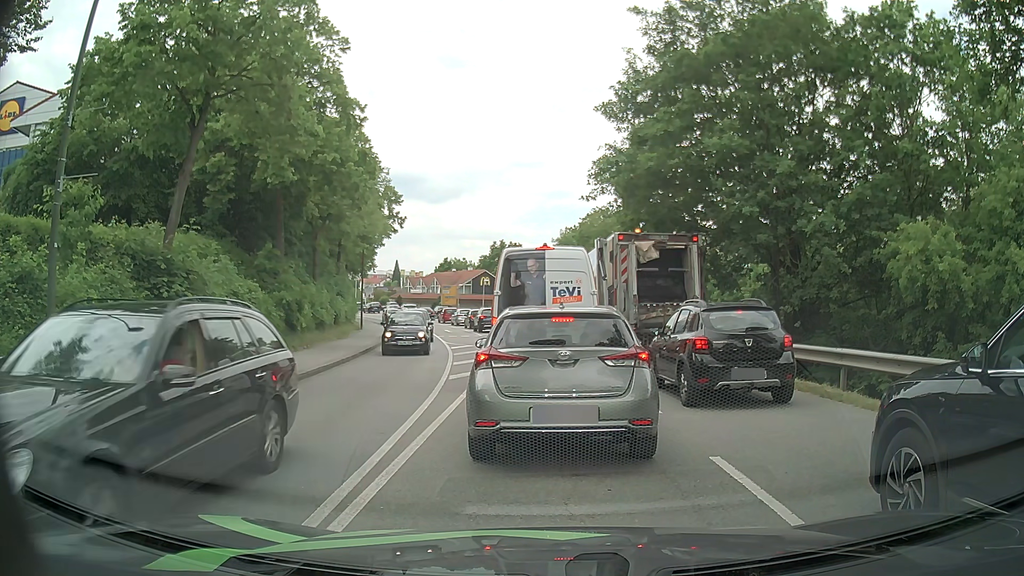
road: tertiary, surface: asphalt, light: Day
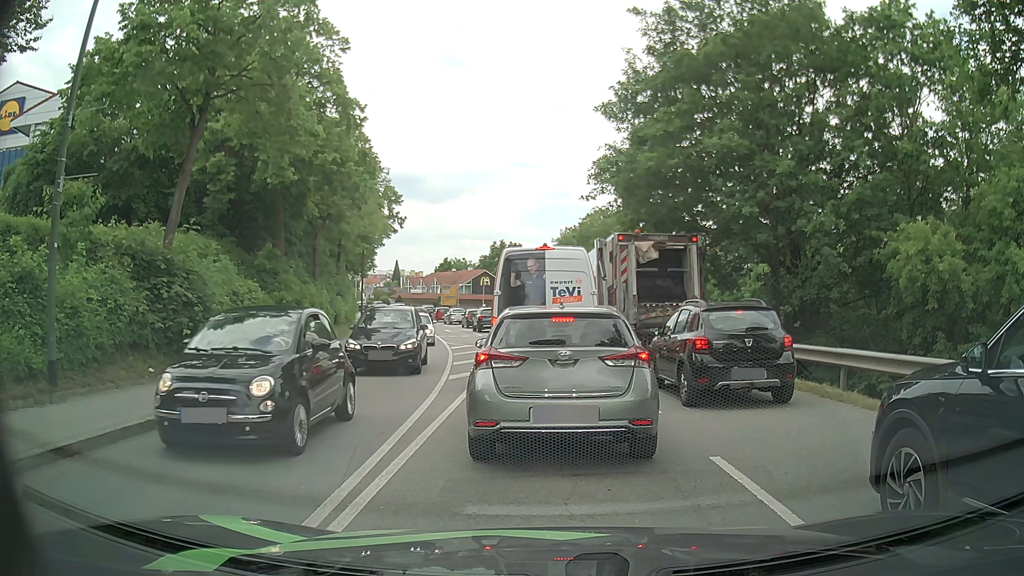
(0.0, 0.0) m; 0°
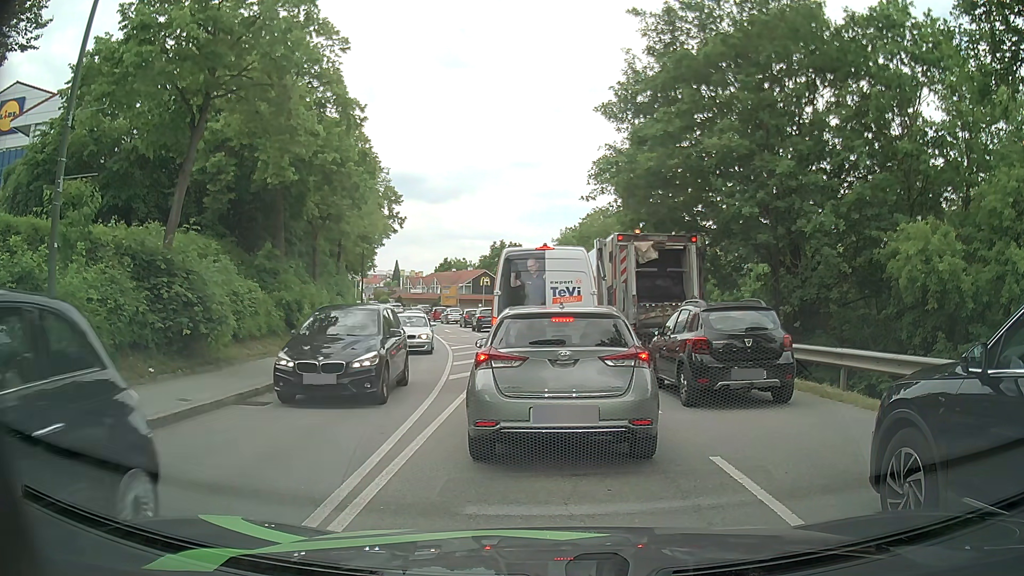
(0.0, 0.0) m; 0°
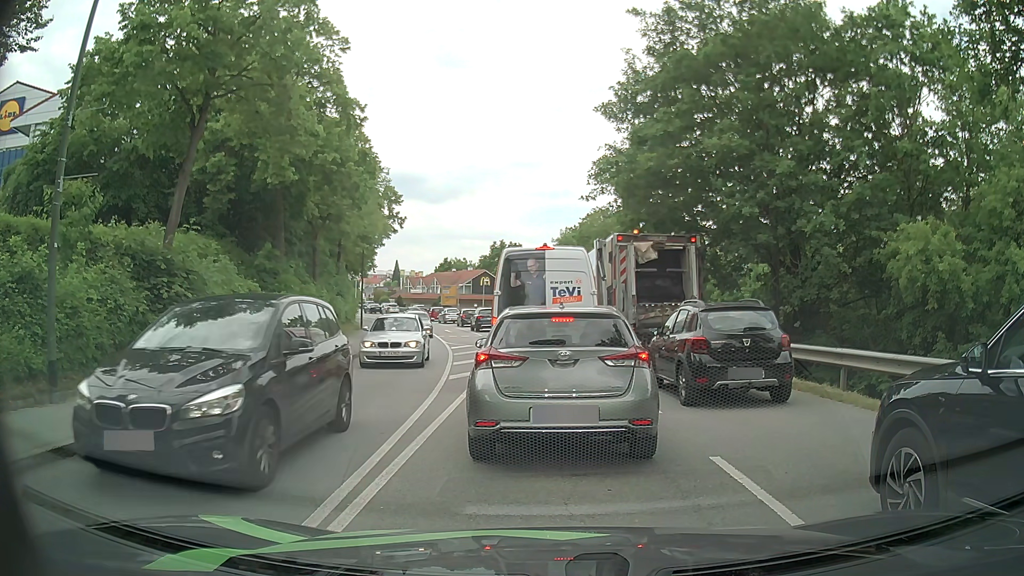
(0.0, 0.0) m; 0°
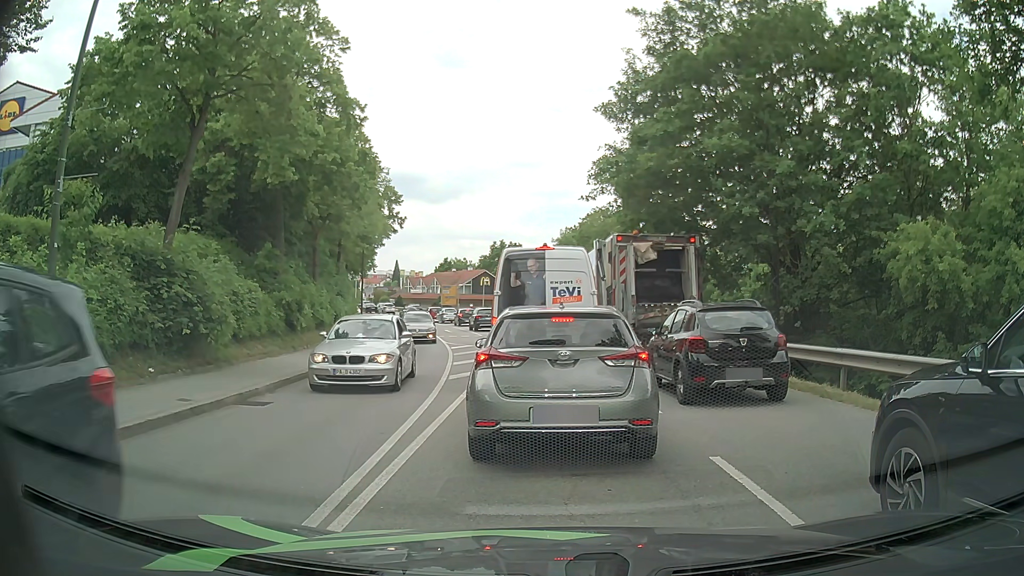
(0.0, 0.0) m; 0°
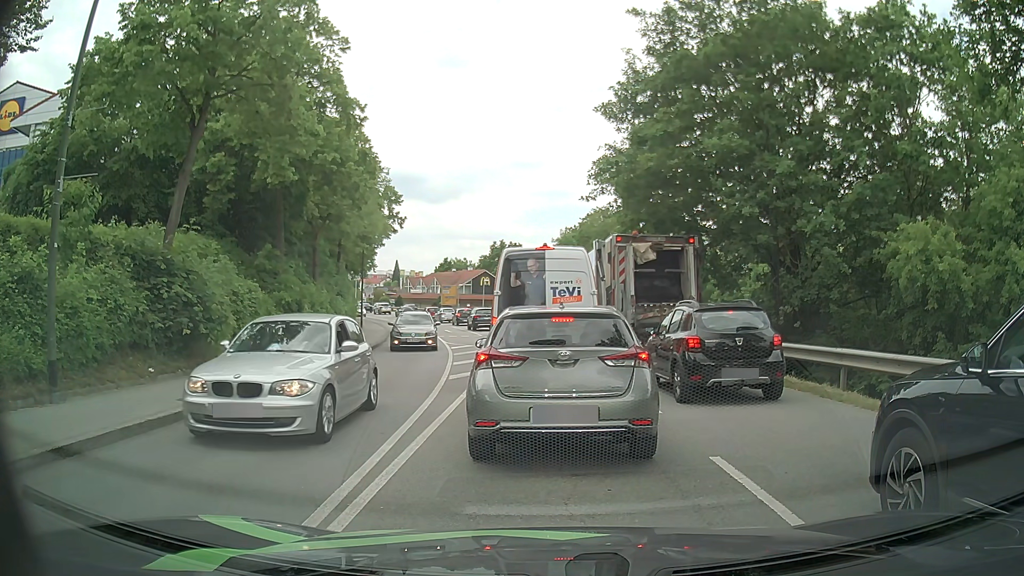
(0.0, 0.0) m; 0°
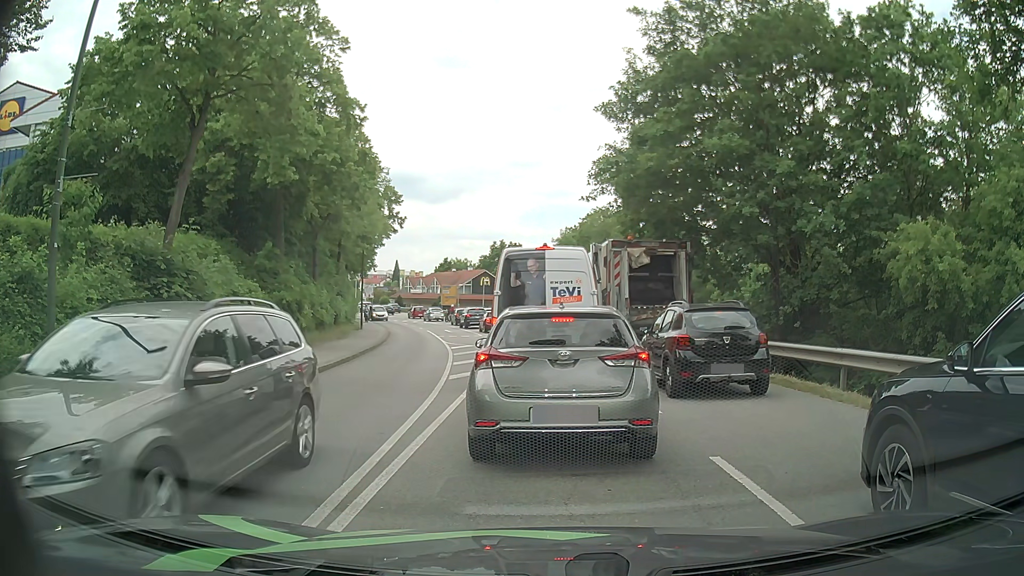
(0.0, 0.0) m; 0°
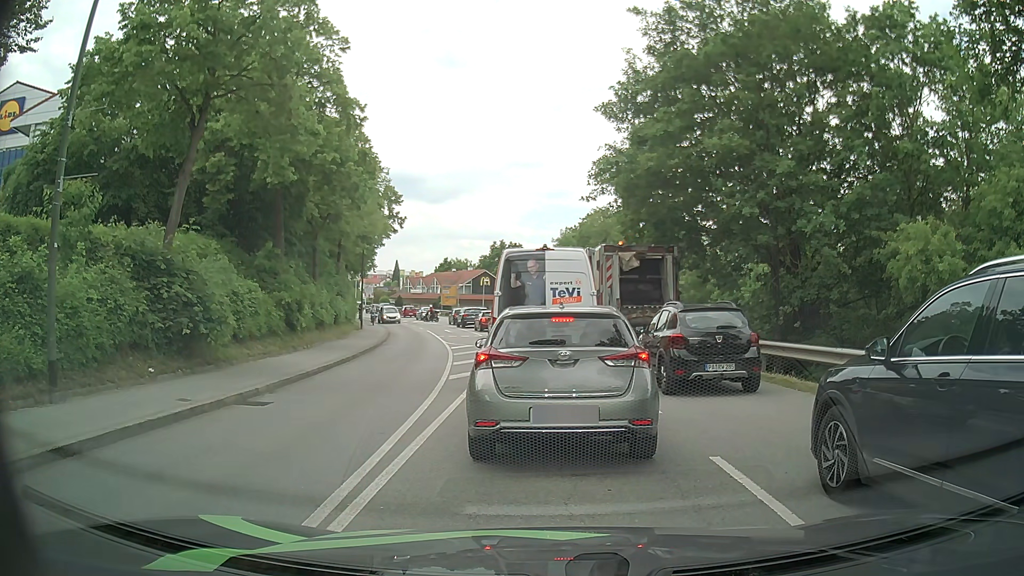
(0.0, 0.0) m; 0°
(-1, +10) (-1, +20) (-2, +30) (-4, +40) (-7, +49) (-11, +59) (-15, +68) (-19, +77) (-24, +85) (-30, +94) m
